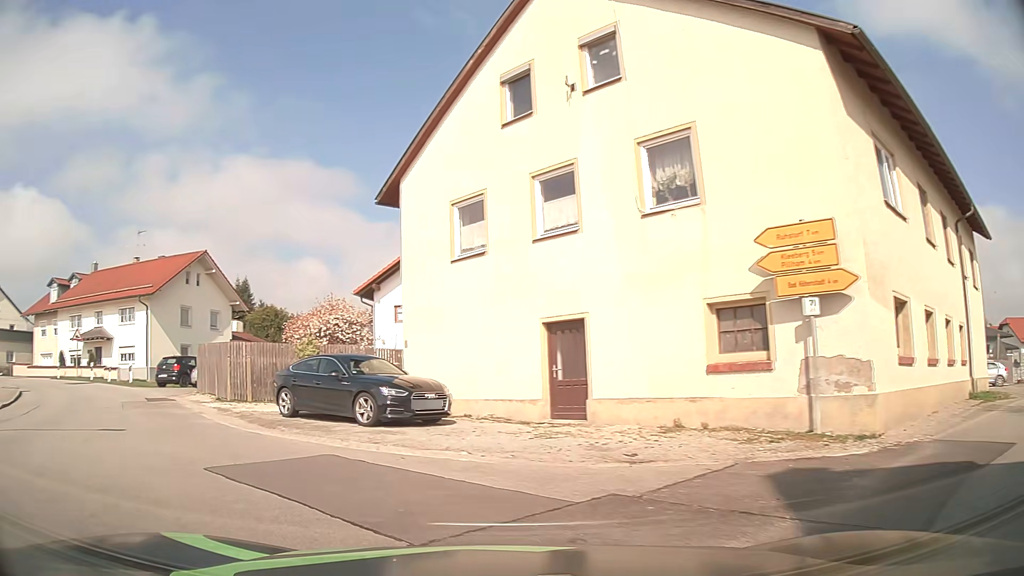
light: Day
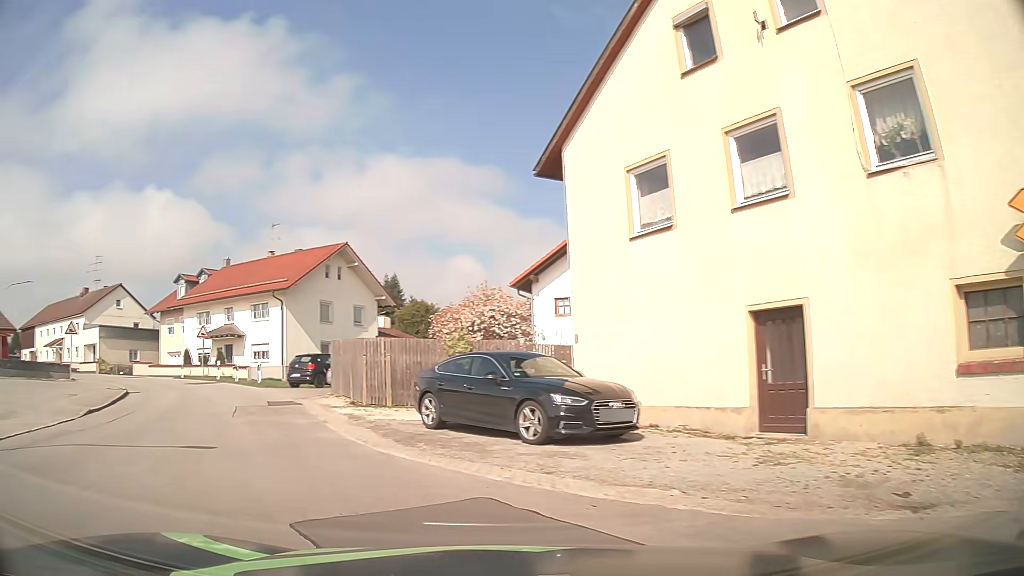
(-0.2, +3.0) m; -13°
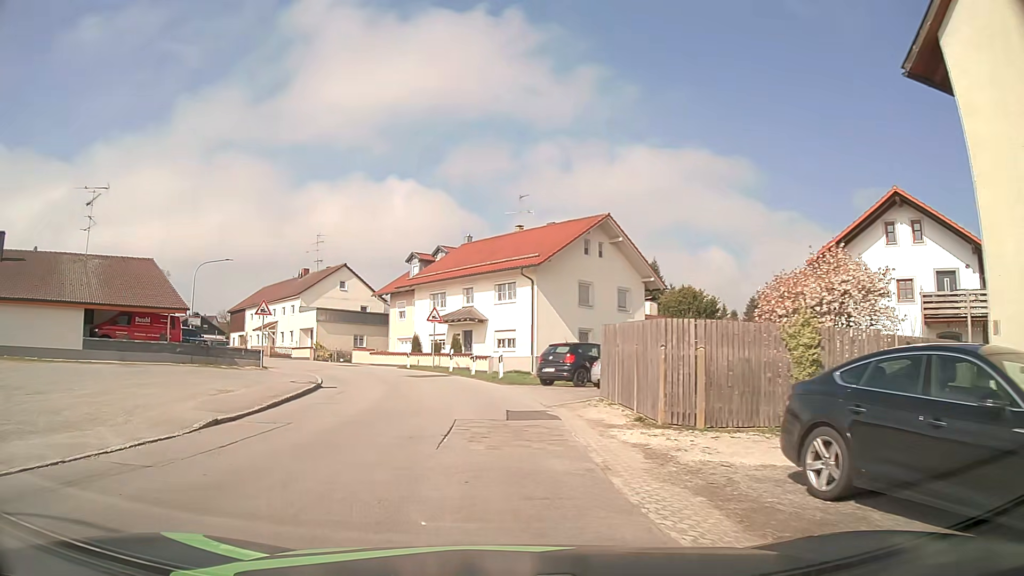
(-1.4, +6.6) m; -20°
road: tertiary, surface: asphalt
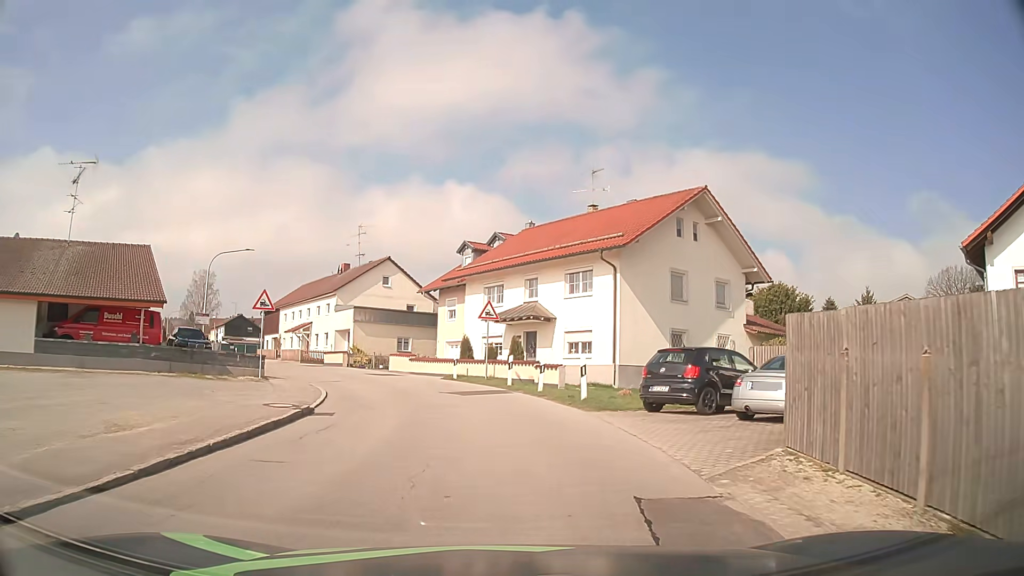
(-0.6, +7.9) m; -5°
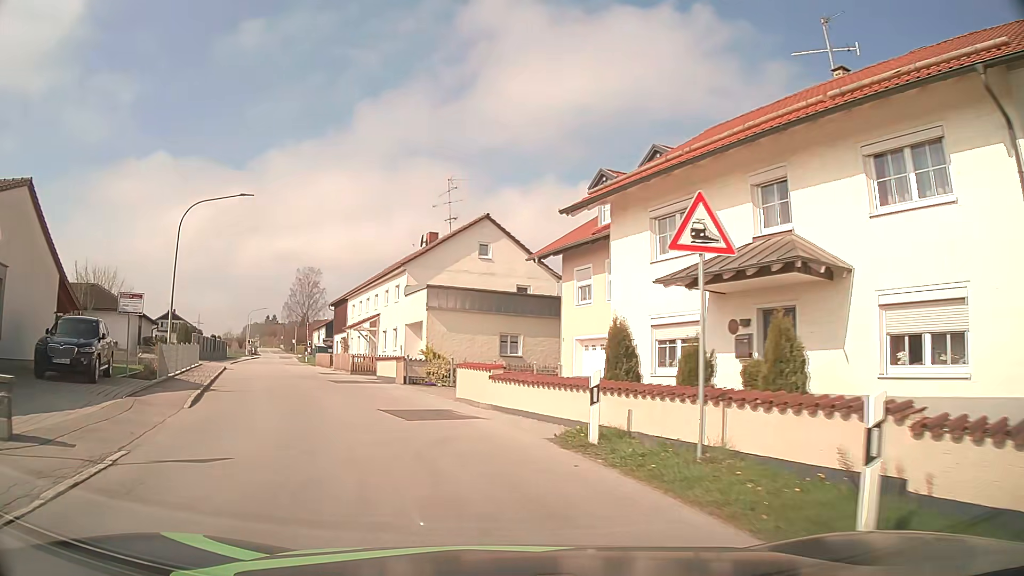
(-1.3, +19.0) m; -11°
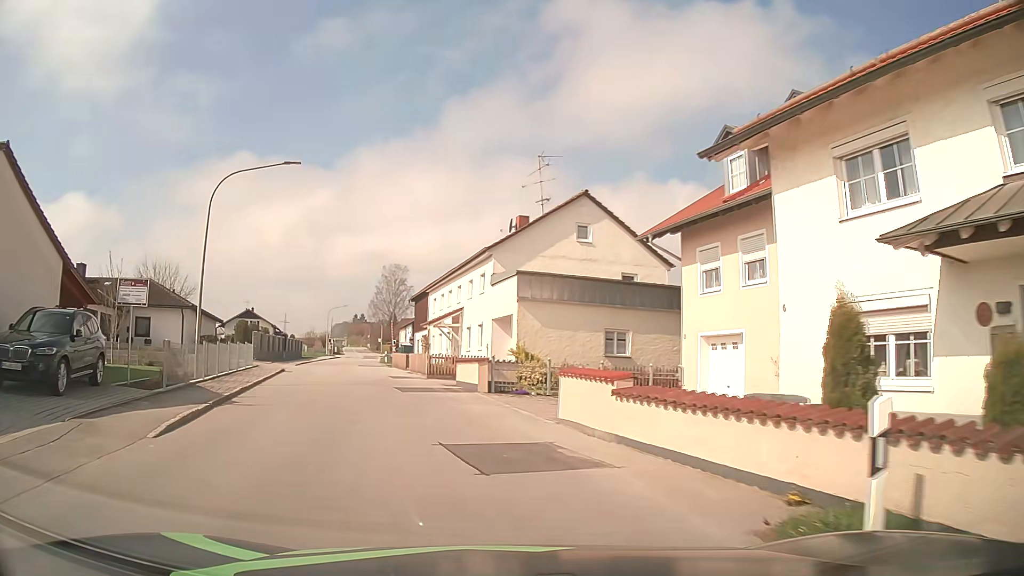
(-0.4, +5.4) m; -8°
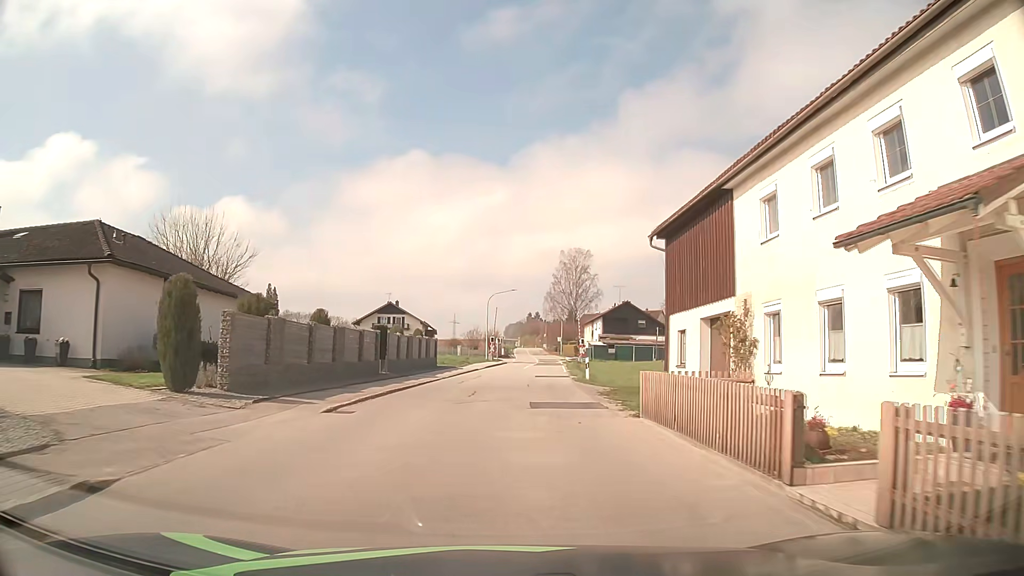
(-6.1, +29.4) m; -15°
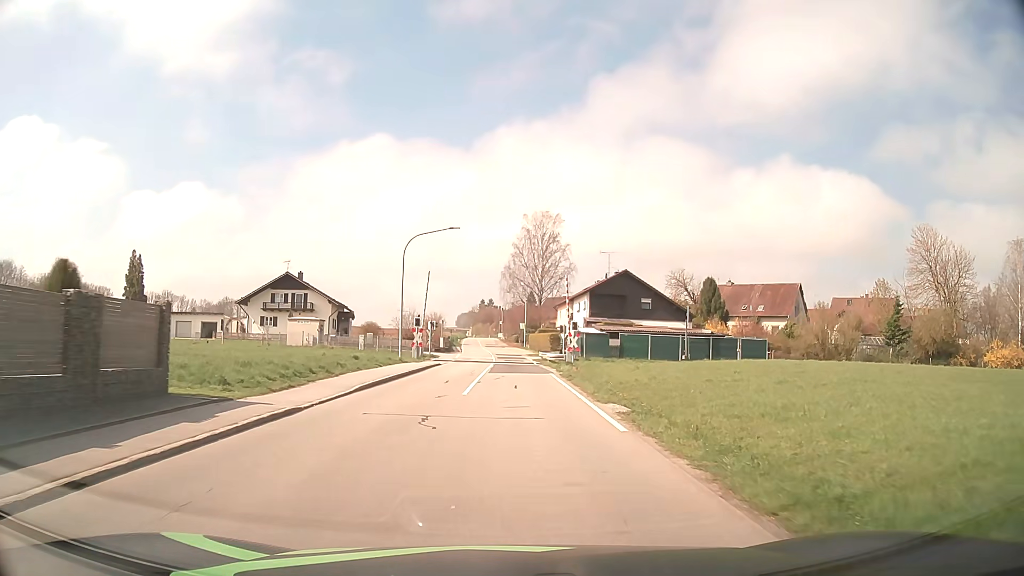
(+0.9, +32.8) m; +4°
(0, +10) (0, +20) (0, +30) (0, +40) (0, +50) (0, +60) (-1, +70) (-1, +80) (-2, +90) (-3, +100) m
